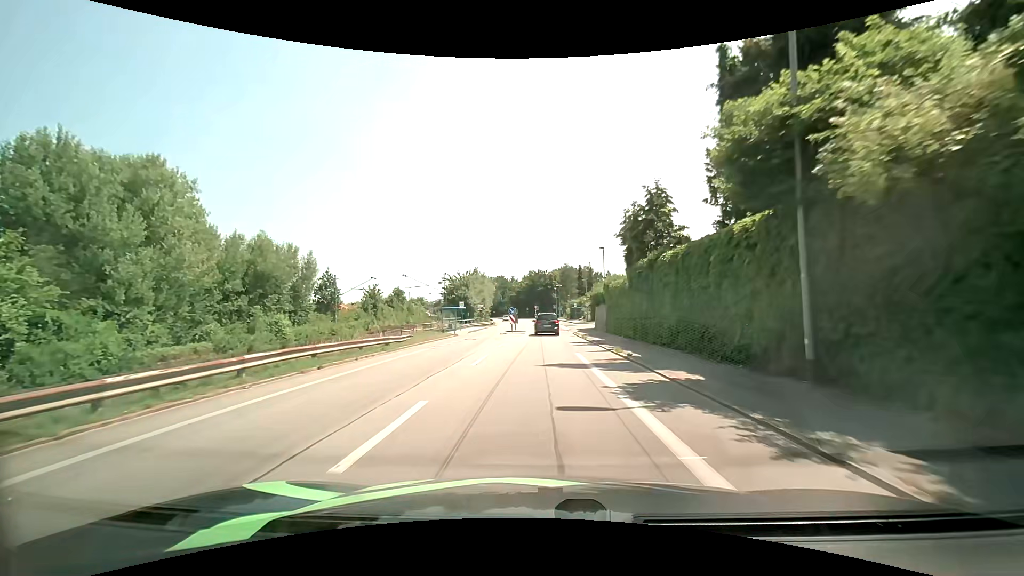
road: unclassified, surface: asphalt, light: Day
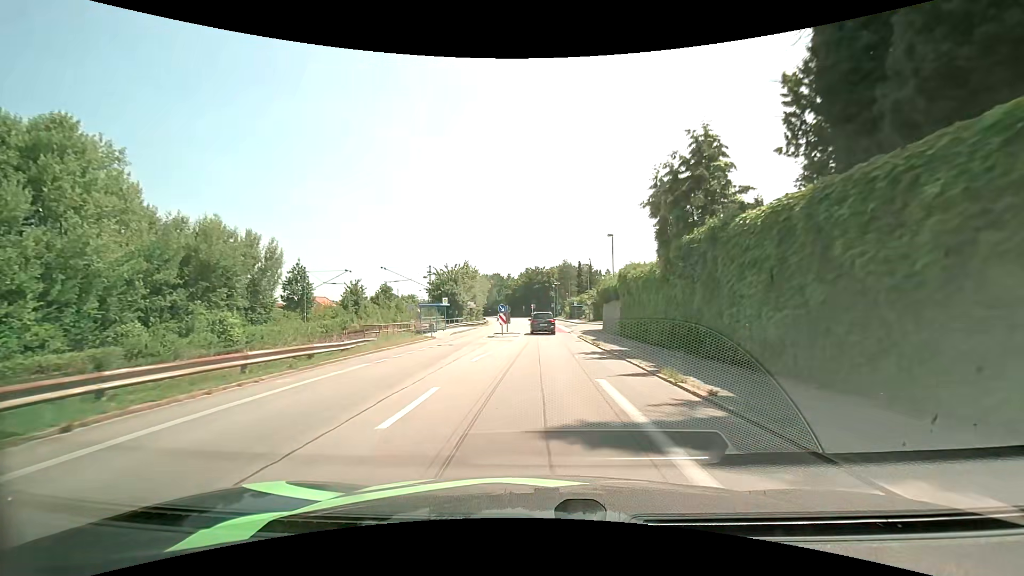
(0.0, +7.8) m; 0°
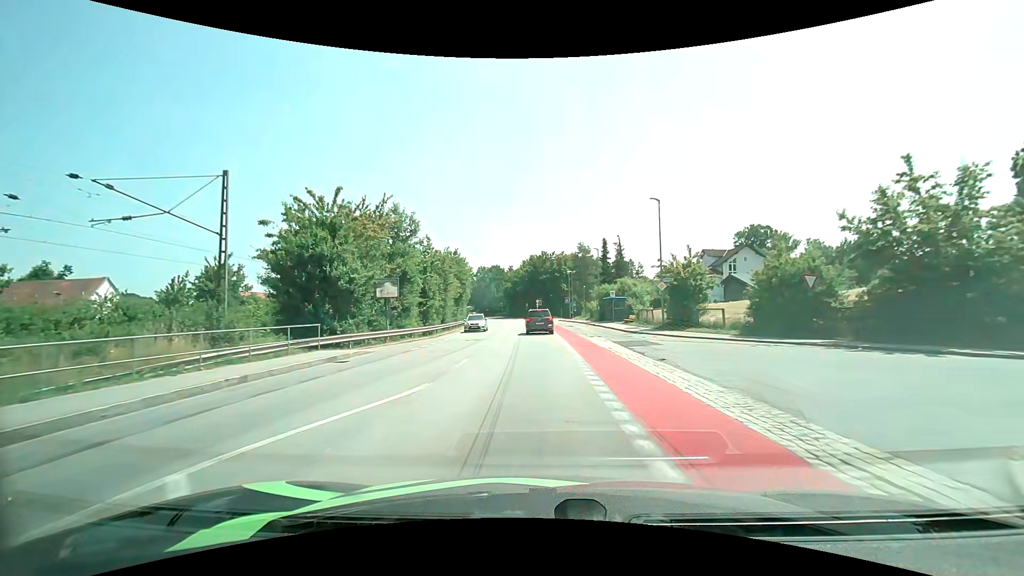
(+0.2, +38.8) m; 0°
(0, +10) (0, +20) (-1, +30) (-1, +40) (-2, +50) (-3, +60) (-4, +70) (-4, +80) (-5, +90) (-7, +100) m
